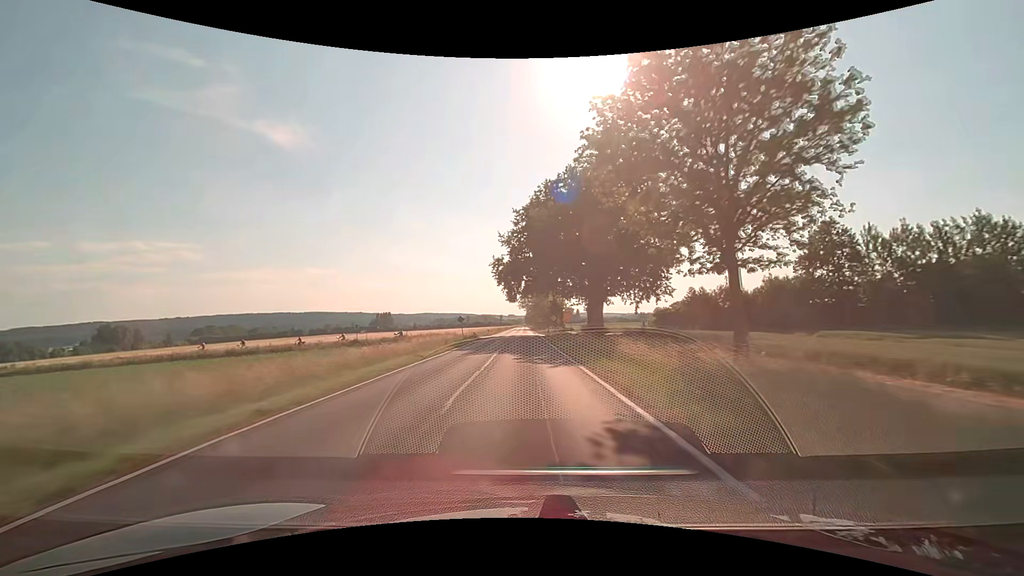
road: secondary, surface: asphalt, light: Day
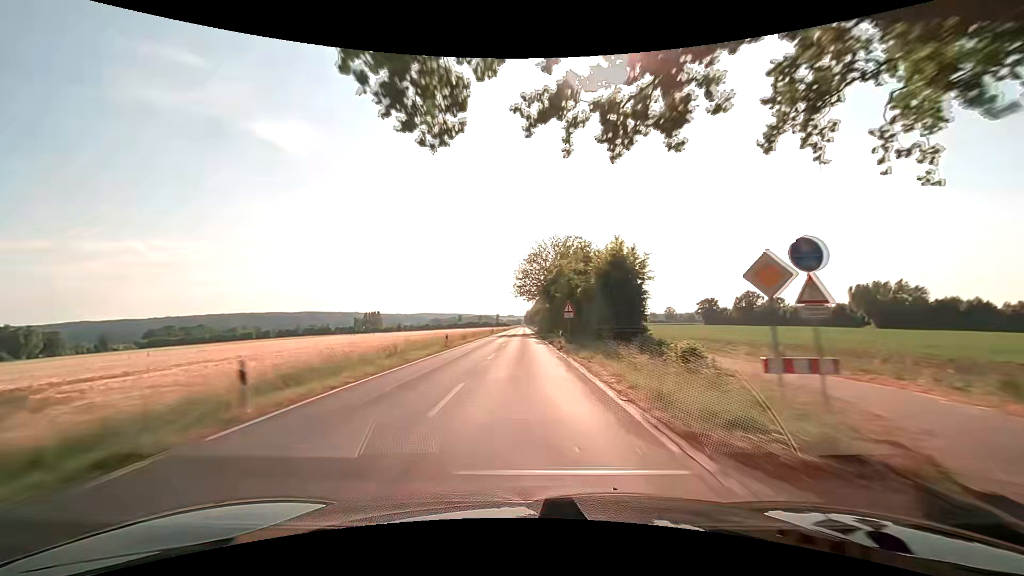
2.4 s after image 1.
(-0.2, +63.2) m; 0°
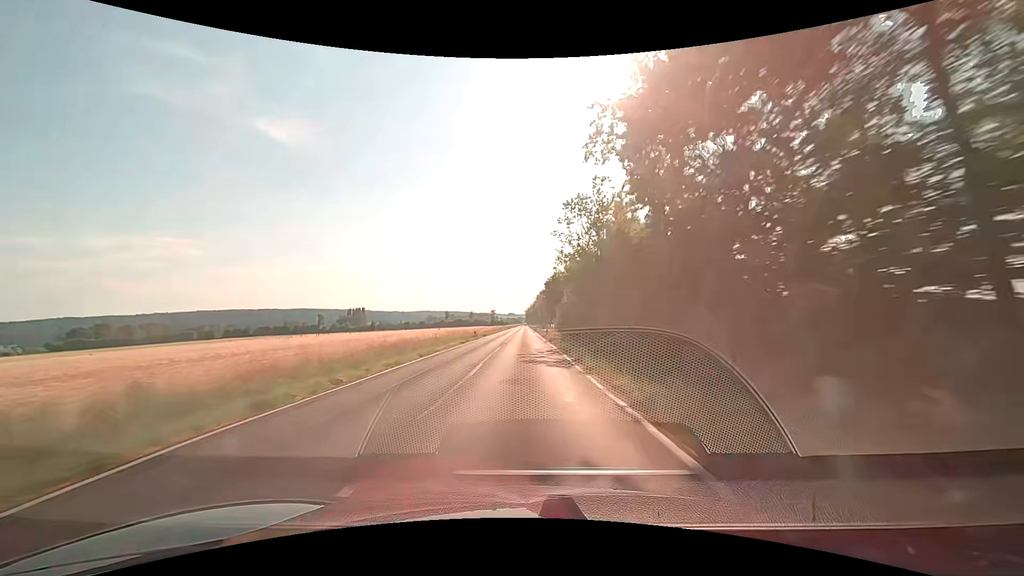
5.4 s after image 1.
(+0.1, +79.0) m; 0°
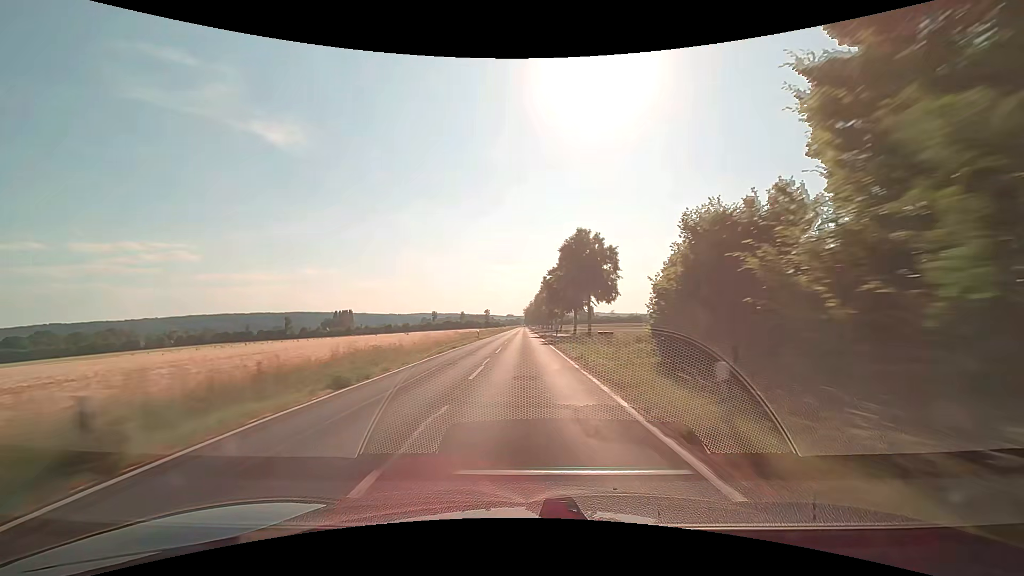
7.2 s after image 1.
(0.0, +47.4) m; 0°
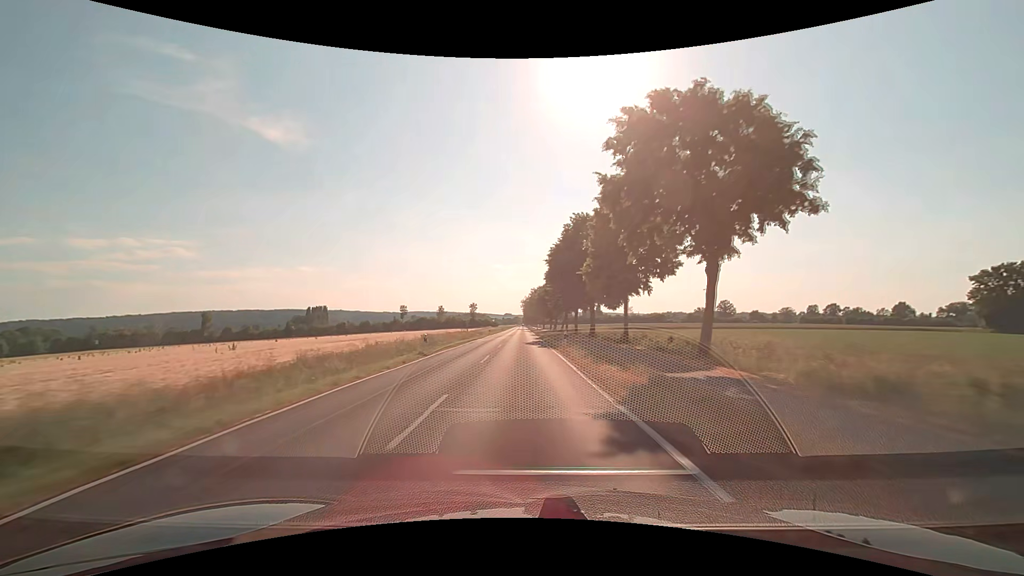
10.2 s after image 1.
(-0.2, +79.0) m; 0°
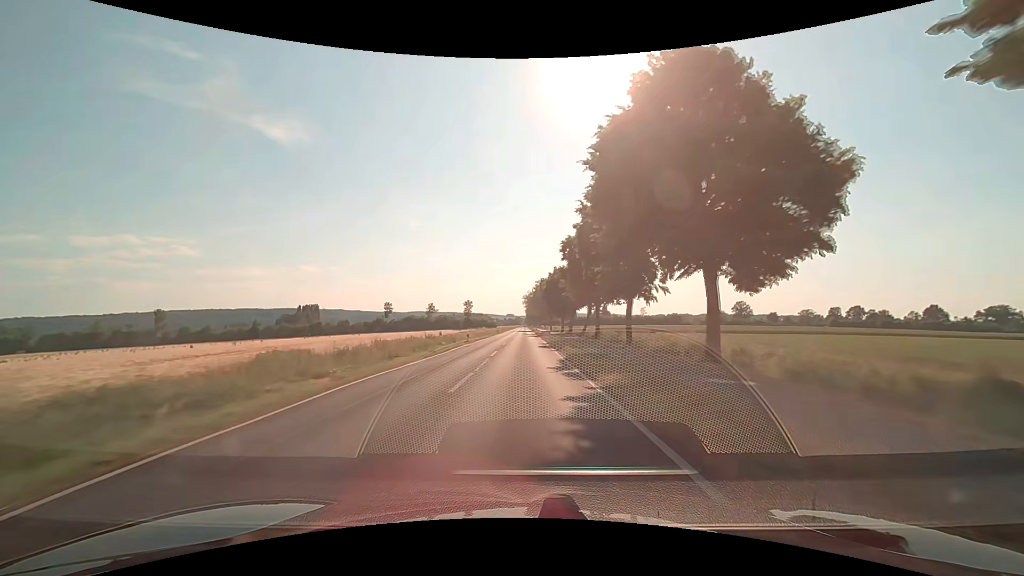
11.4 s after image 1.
(0.0, +31.6) m; 0°
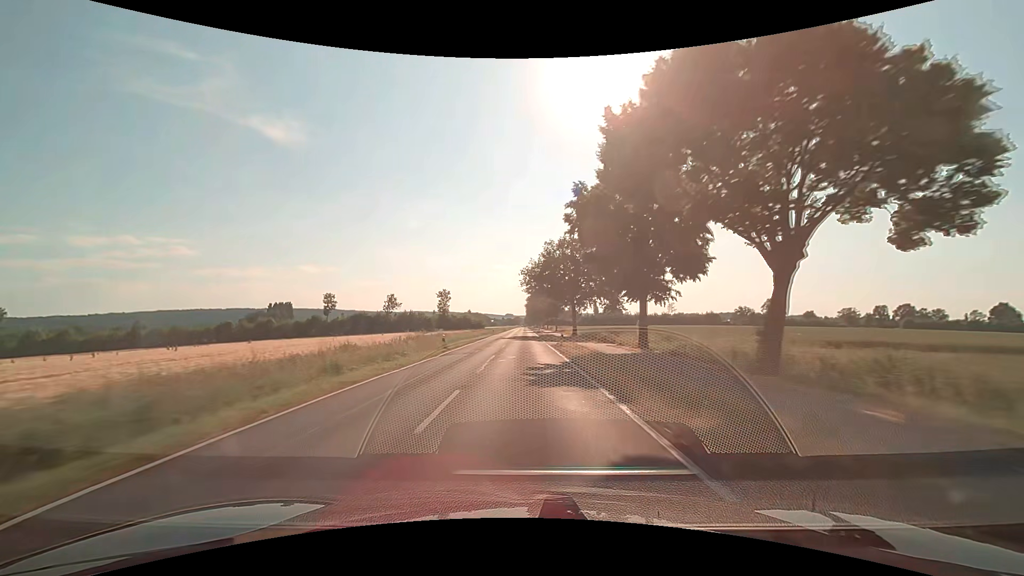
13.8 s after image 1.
(-0.2, +63.3) m; 0°
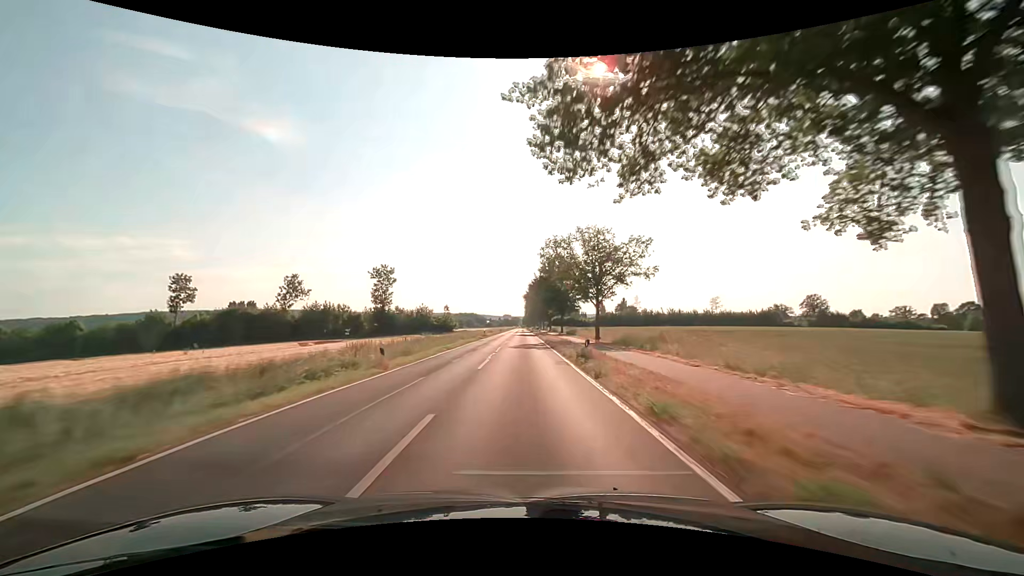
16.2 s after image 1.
(+0.1, +63.3) m; 0°
(0, +10) (0, +20) (0, +30) (0, +40) (0, +50) (0, +60) (0, +70) (0, +80) (0, +90) (0, +100) m
